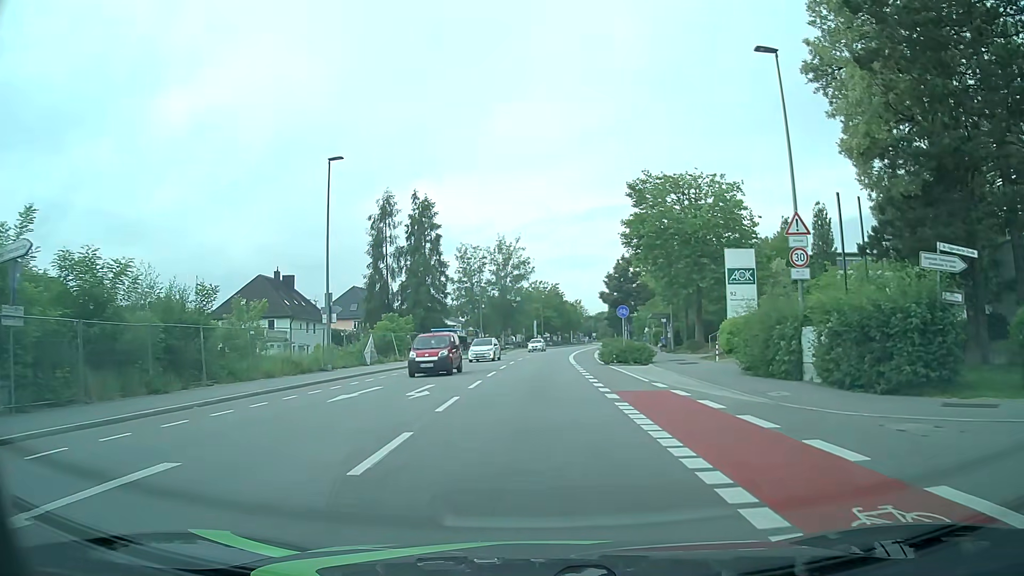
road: tertiary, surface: asphalt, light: Day
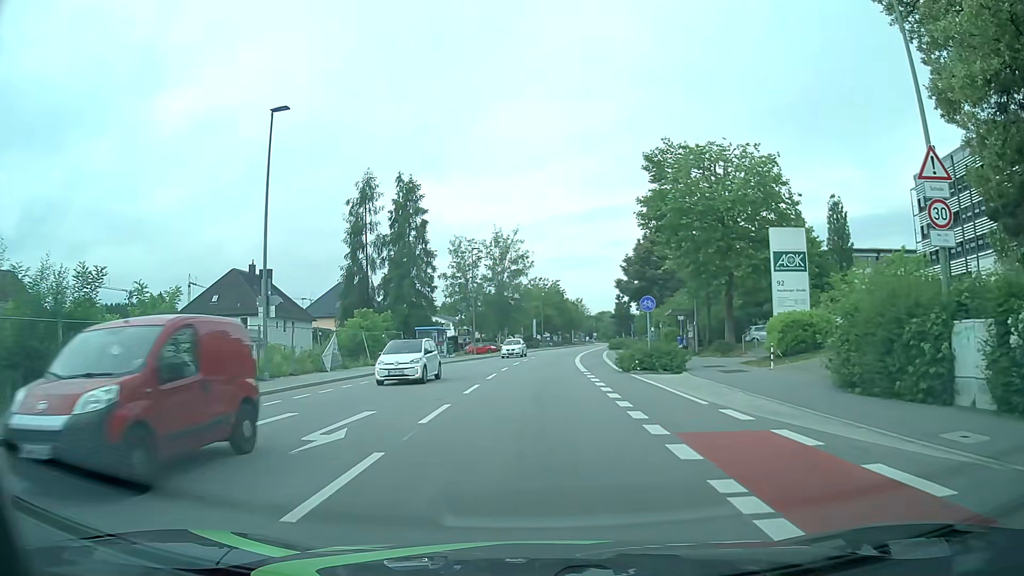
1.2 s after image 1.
(0.0, +7.7) m; 0°
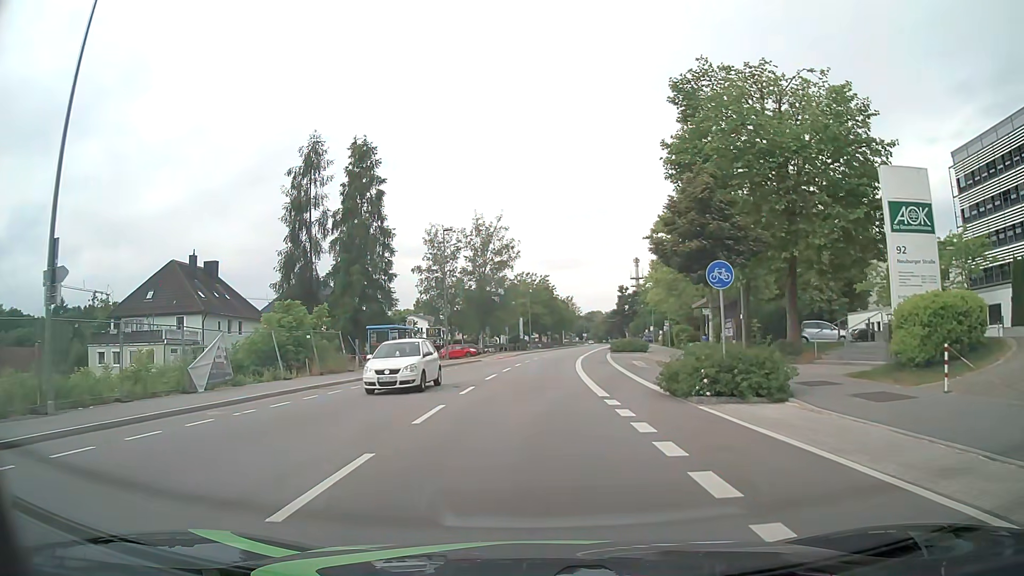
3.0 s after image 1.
(+0.2, +12.0) m; +2°
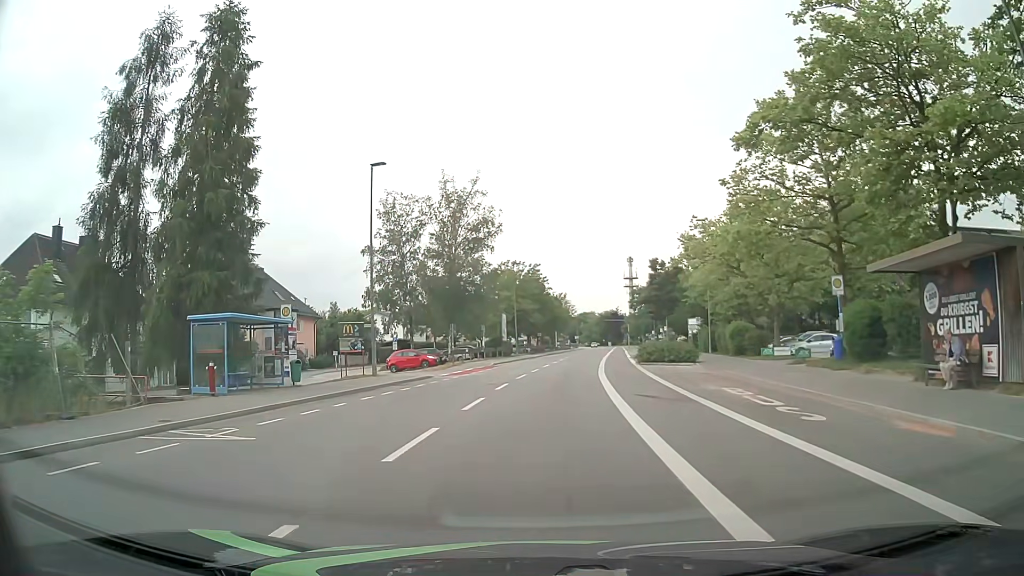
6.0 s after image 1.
(-0.1, +21.0) m; 0°
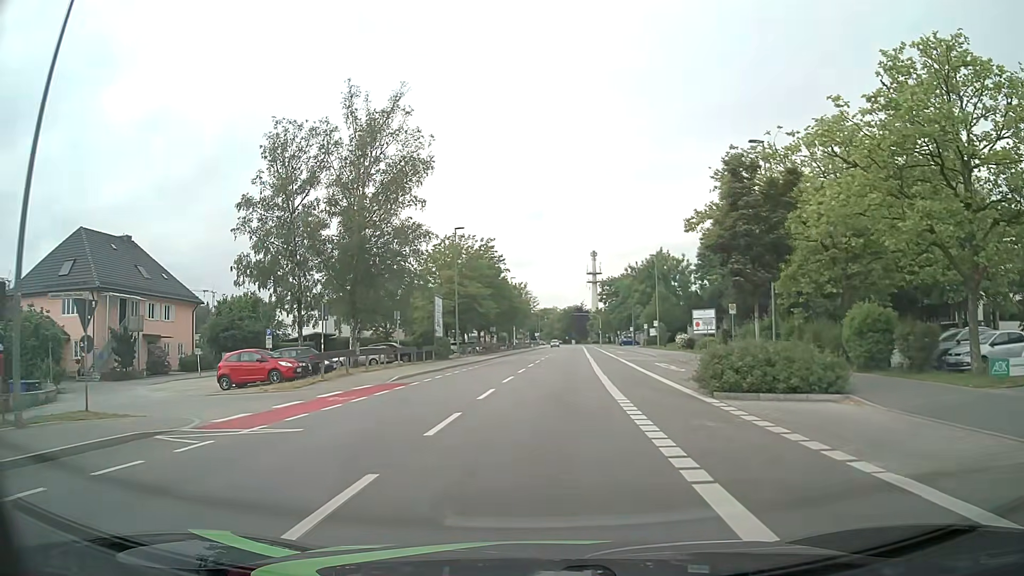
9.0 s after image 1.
(+0.8, +21.8) m; +4°
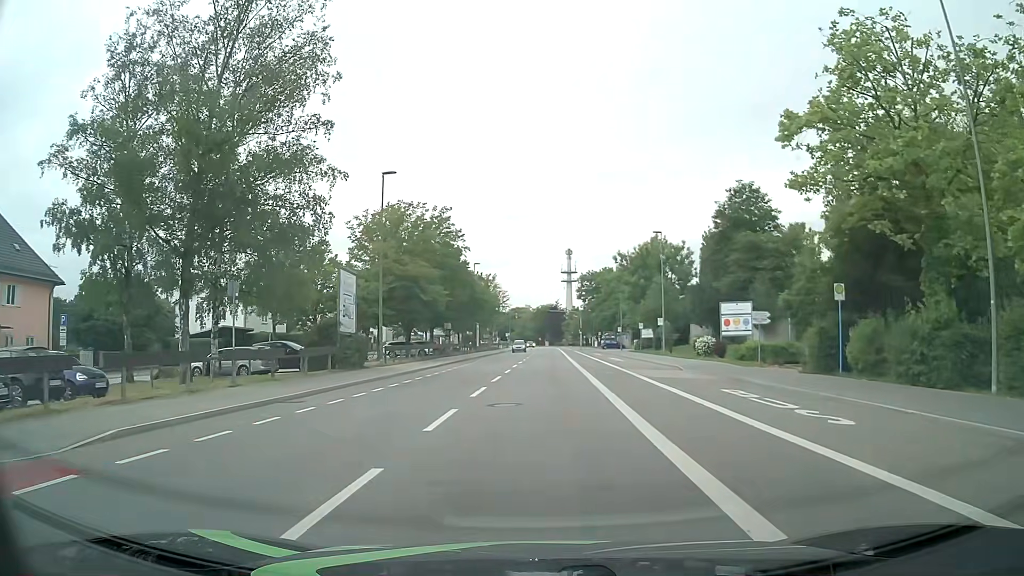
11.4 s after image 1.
(+0.2, +17.8) m; +2°
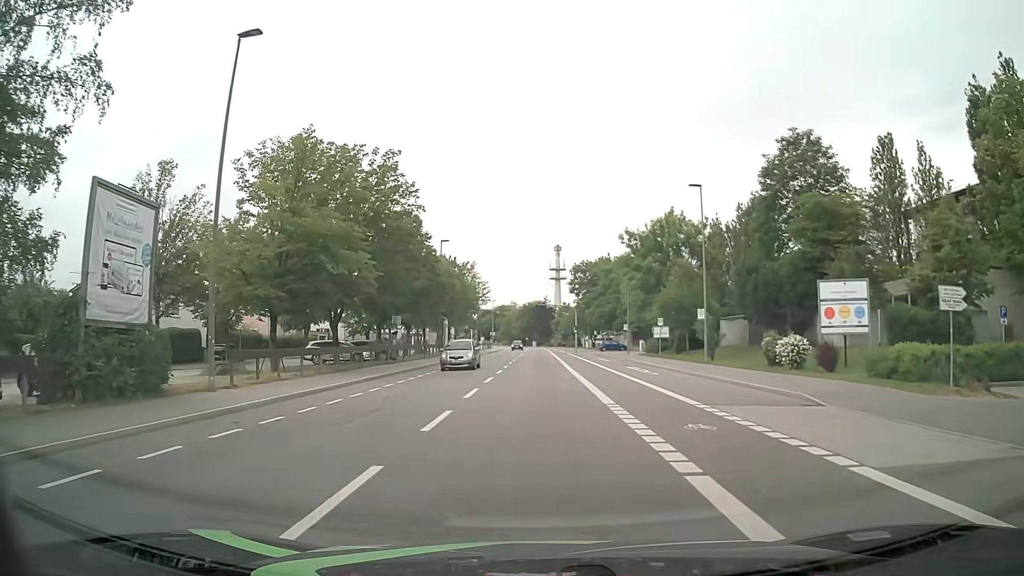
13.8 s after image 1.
(+0.2, +17.8) m; +1°
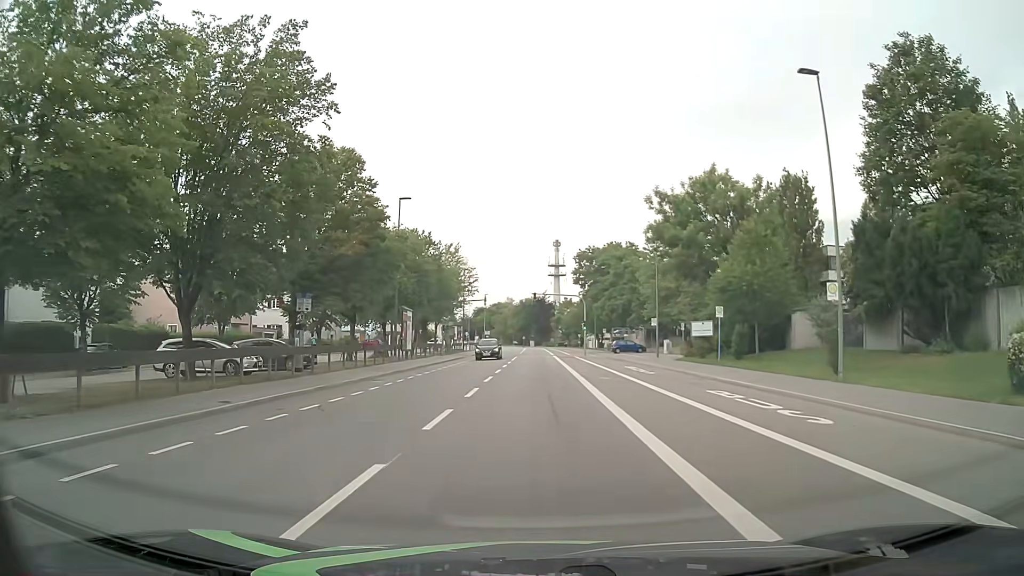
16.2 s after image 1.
(+0.1, +17.9) m; 0°
(0, +10) (0, +20) (0, +30) (0, +40) (+1, +50) (+1, +60) (+1, +70) (+1, +80) (+1, +90) (+1, +100) m
